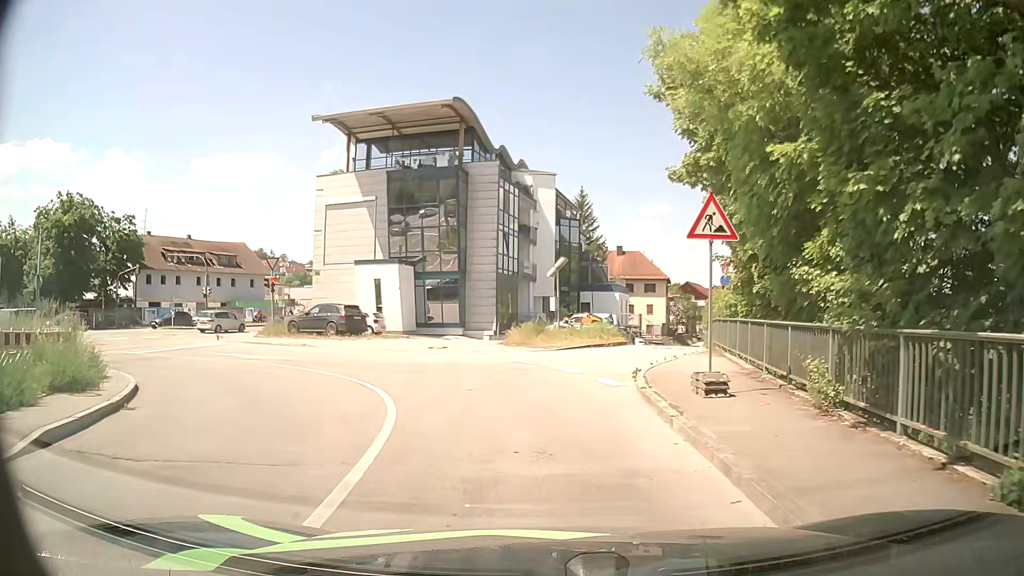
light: Day
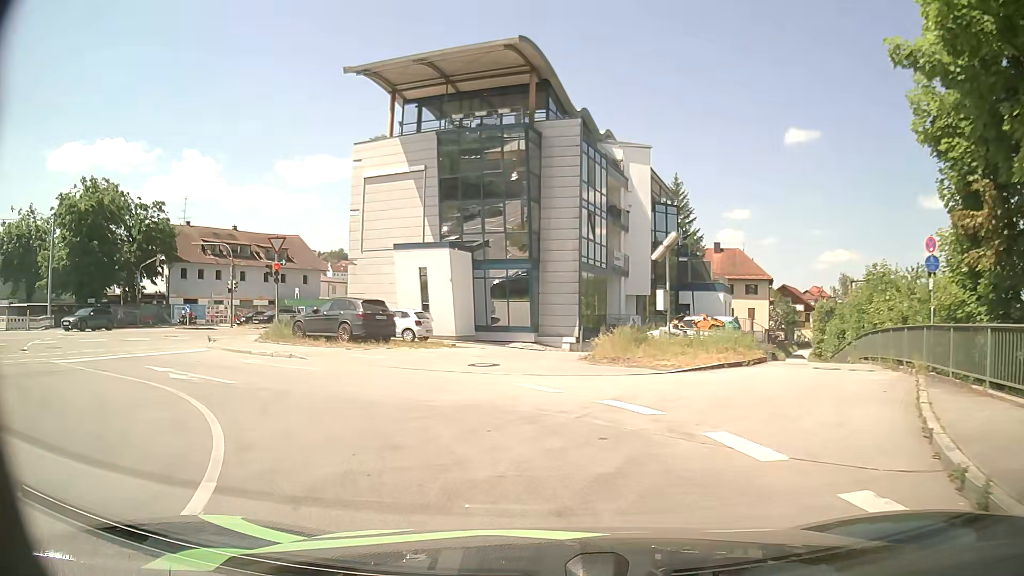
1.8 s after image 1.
(-0.3, +9.6) m; -8°
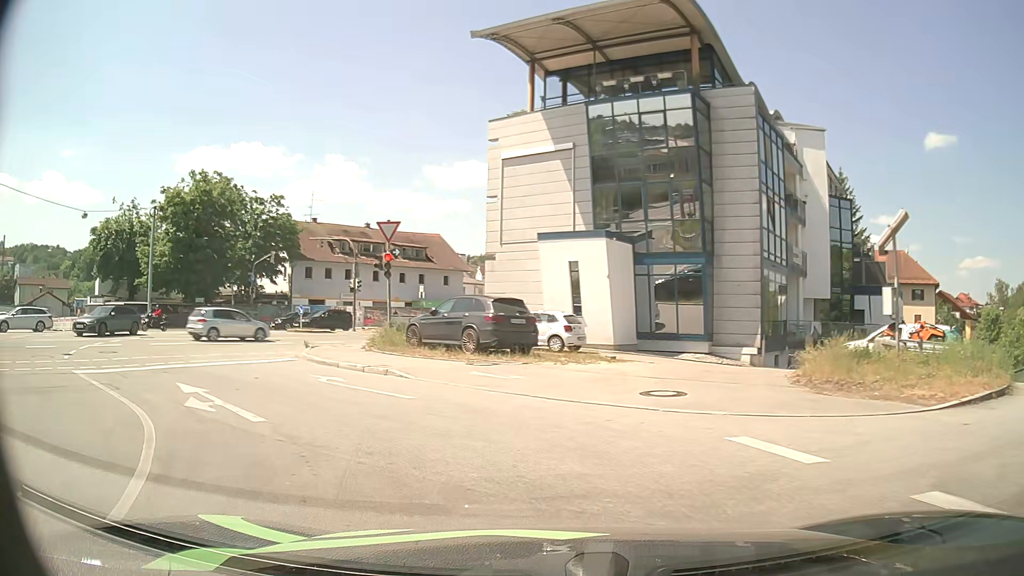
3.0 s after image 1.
(-0.5, +5.5) m; -13°
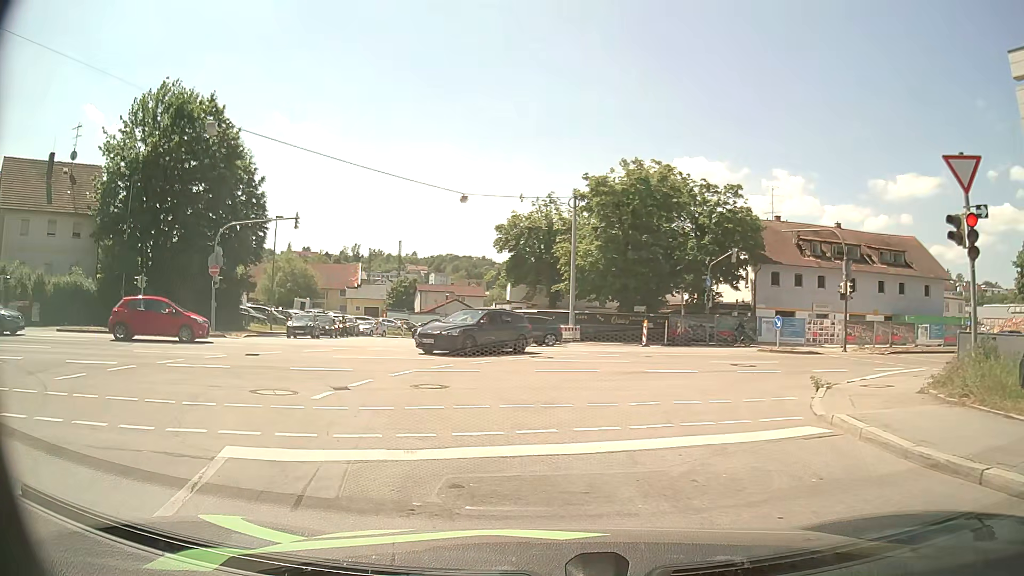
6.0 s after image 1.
(-3.6, +10.2) m; -39°
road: unclassified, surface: asphalt
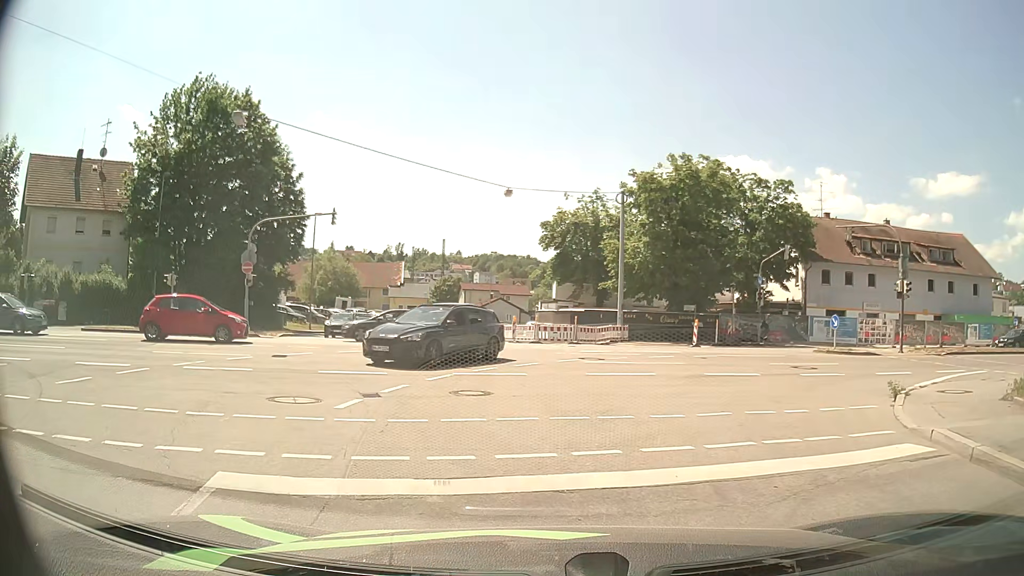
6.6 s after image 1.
(0.0, +1.3) m; -2°
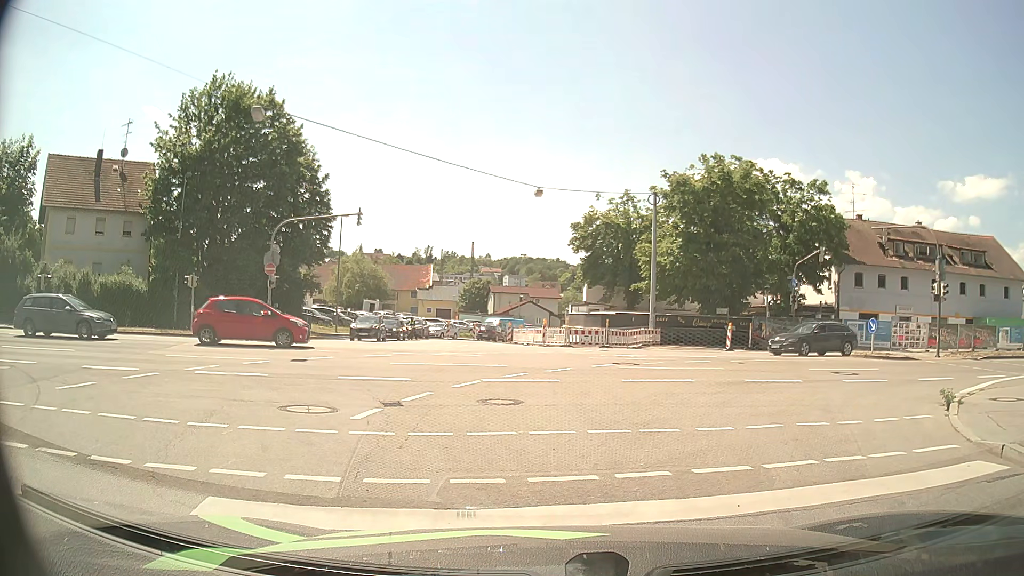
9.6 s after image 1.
(0.0, +0.9) m; -2°
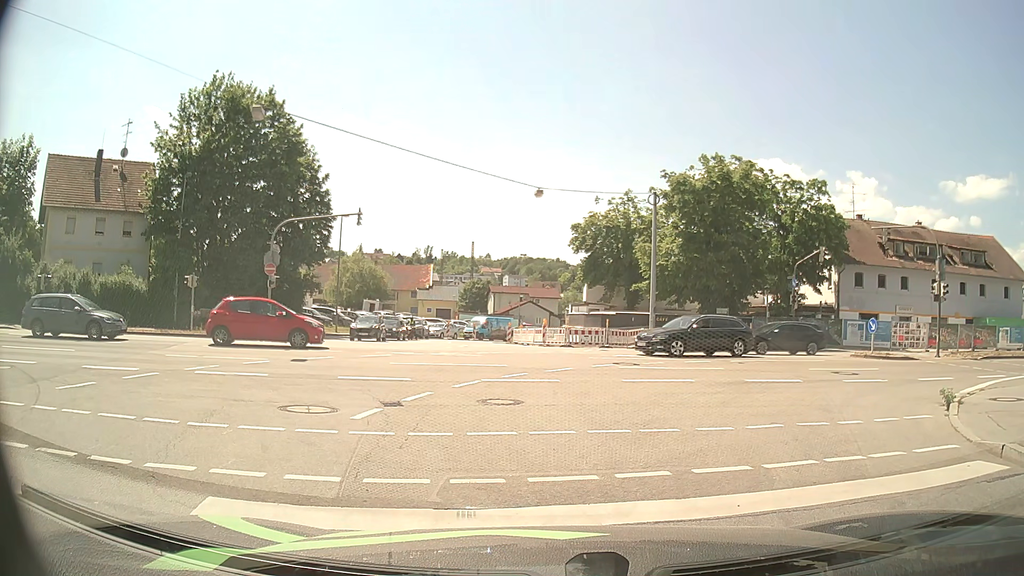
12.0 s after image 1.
(0.0, 0.0) m; 0°
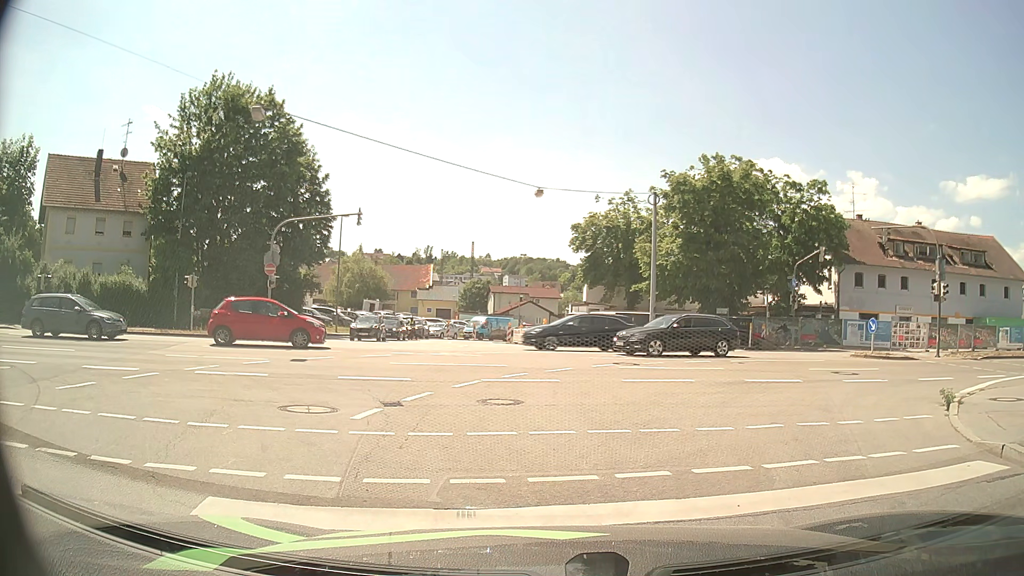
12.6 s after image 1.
(0.0, 0.0) m; 0°
